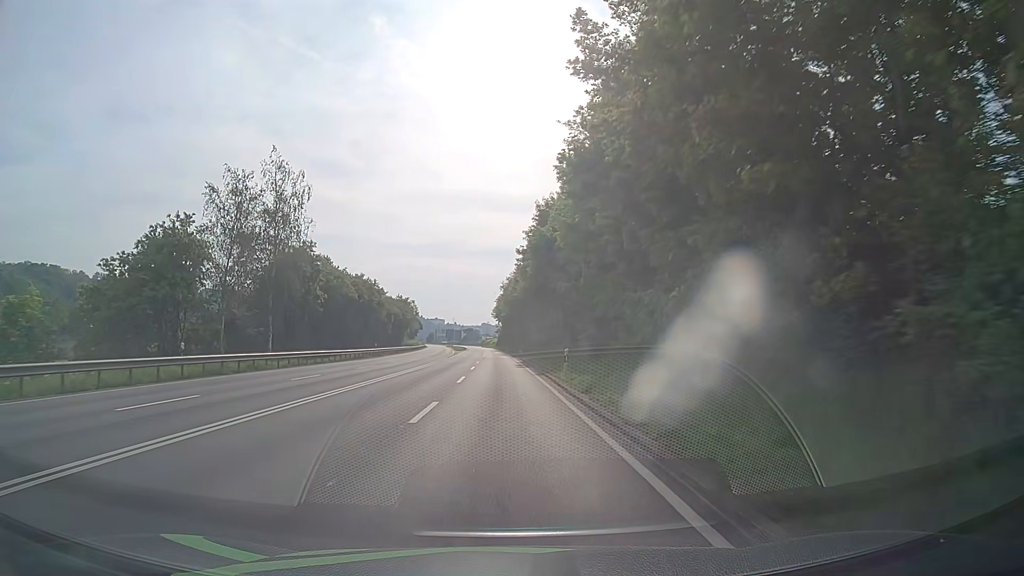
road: primary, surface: asphalt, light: Day
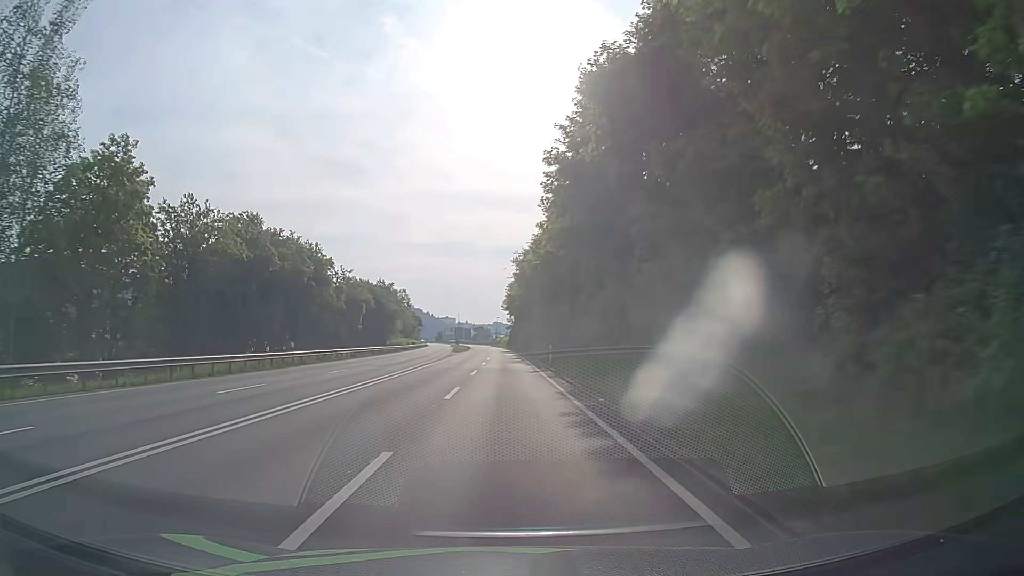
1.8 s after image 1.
(-0.1, +31.3) m; -1°
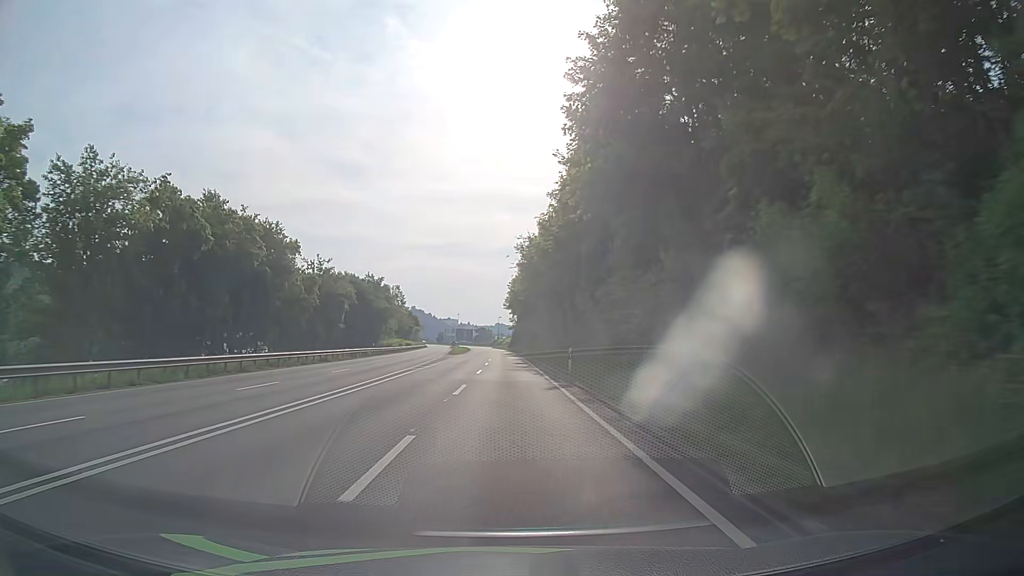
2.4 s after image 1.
(0.0, +10.4) m; 0°
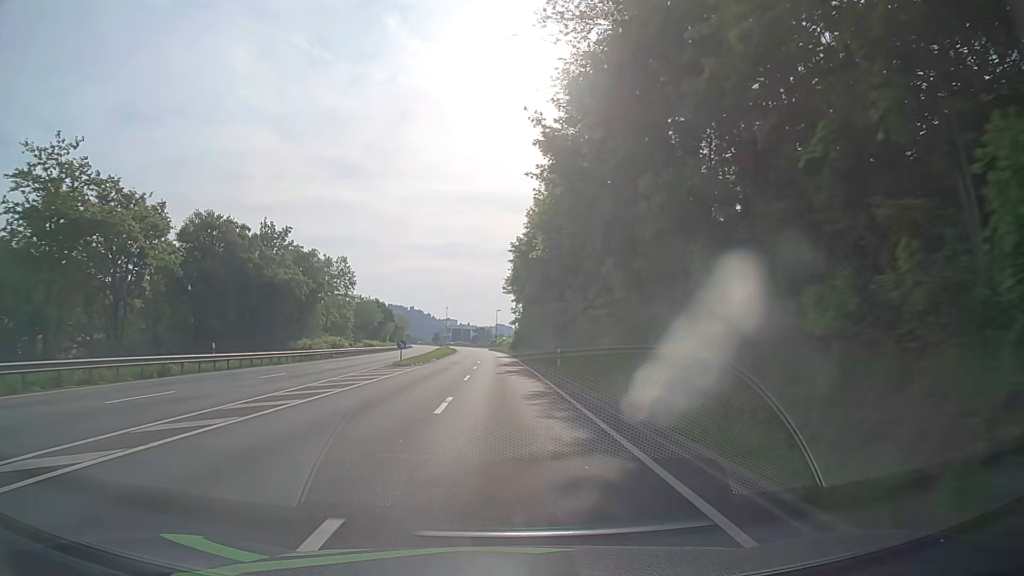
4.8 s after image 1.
(0.0, +41.5) m; 0°
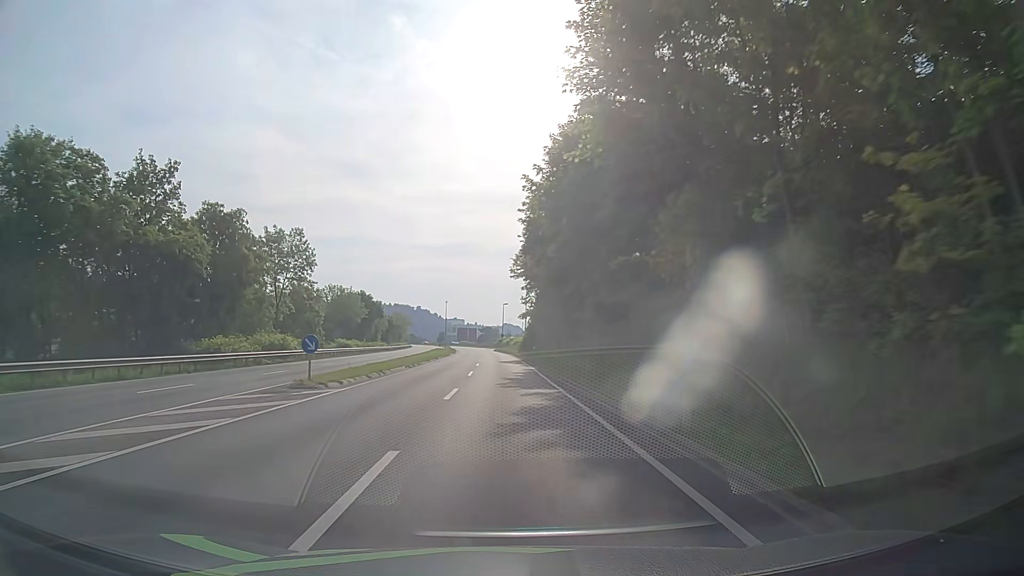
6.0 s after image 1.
(-0.2, +20.8) m; -1°
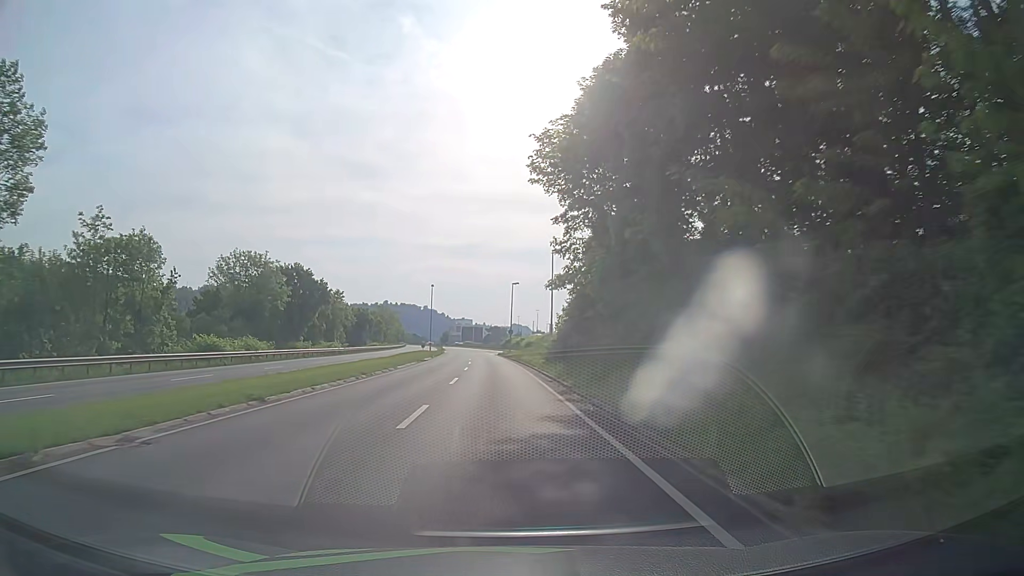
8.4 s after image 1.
(+0.1, +41.8) m; 0°
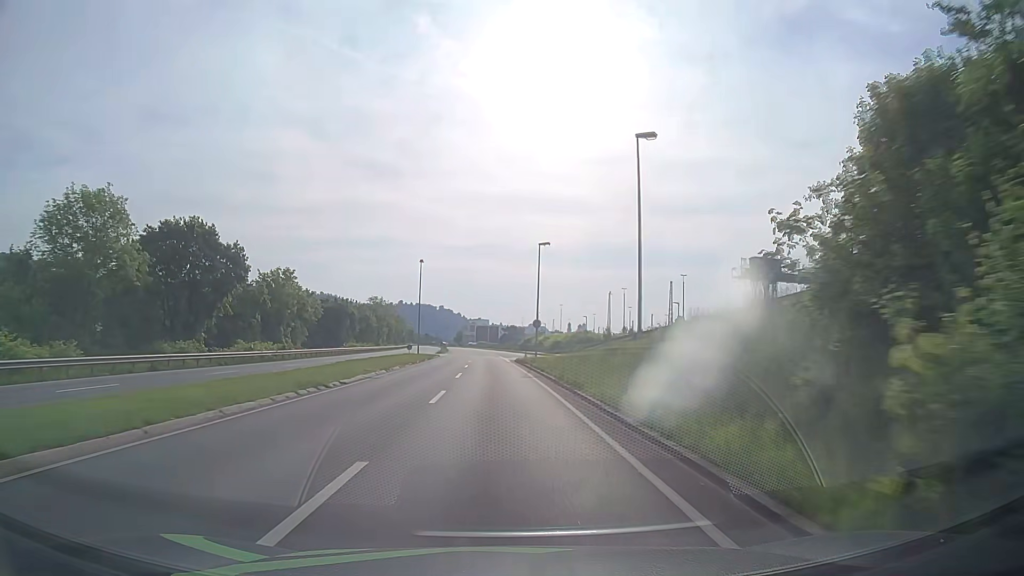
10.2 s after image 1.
(-0.3, +31.2) m; -1°
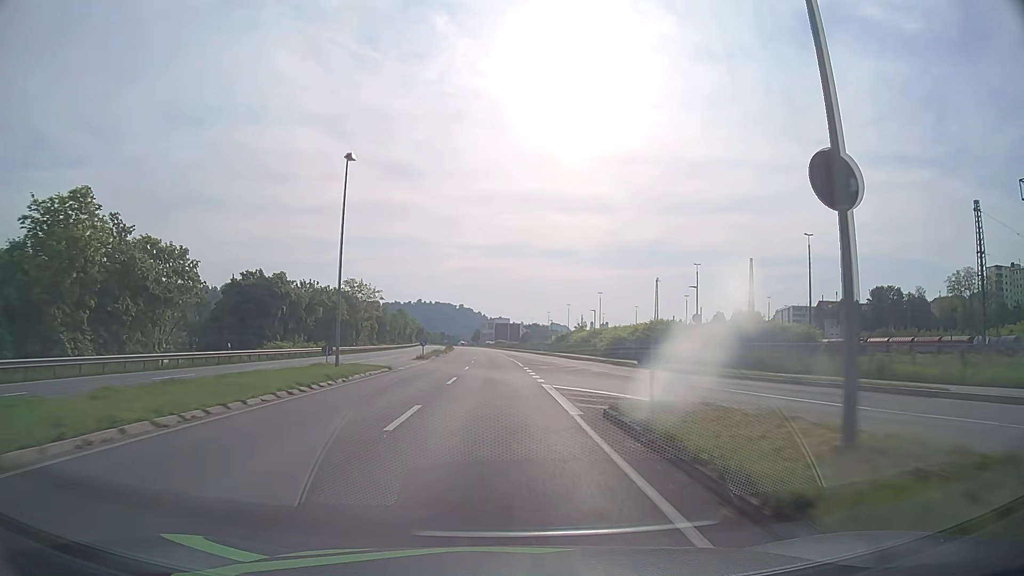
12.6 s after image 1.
(-0.7, +41.4) m; -2°
(0, +10) (0, +20) (0, +30) (0, +40) (-1, +50) (-1, +60) (-1, +70) (-2, +80) (-2, +90) (-3, +100) m
